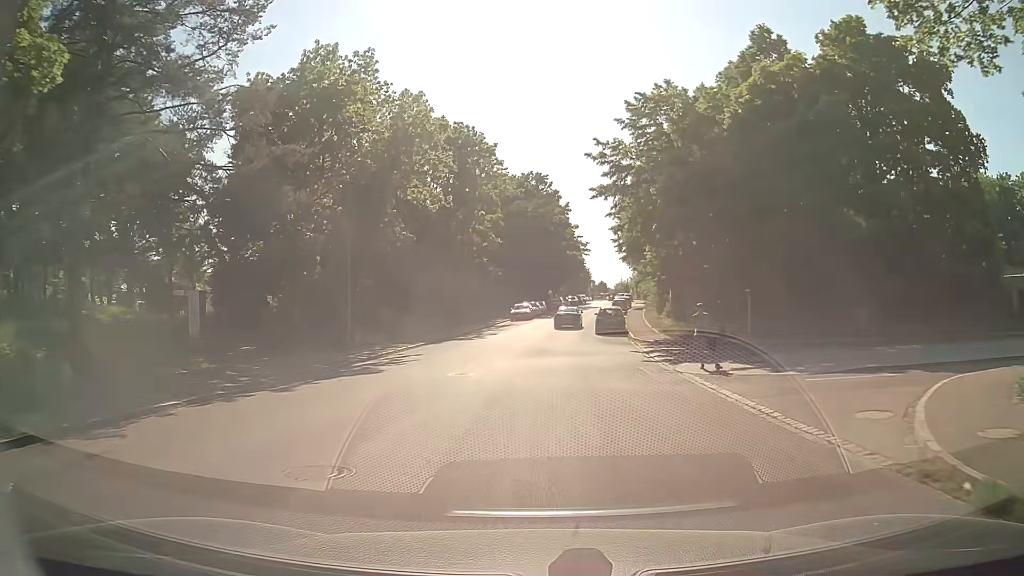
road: residential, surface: asphalt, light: Day
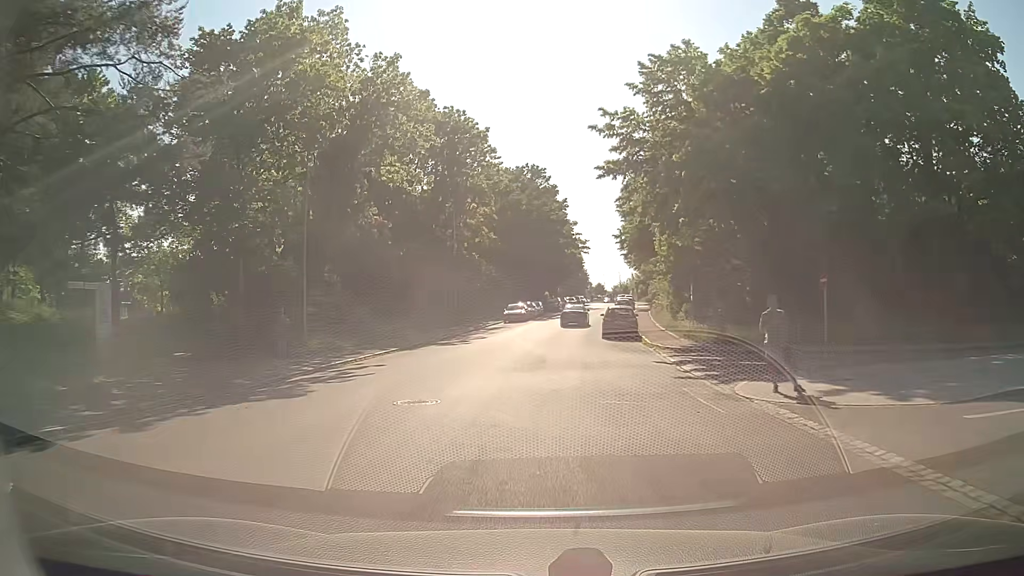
(-0.1, +6.1) m; -1°
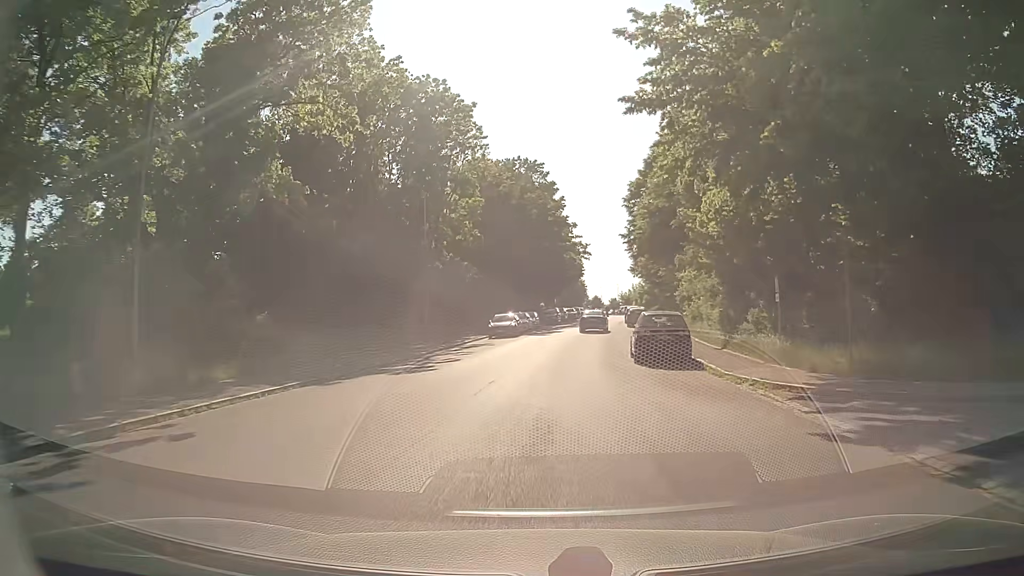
(0.0, +12.1) m; +1°
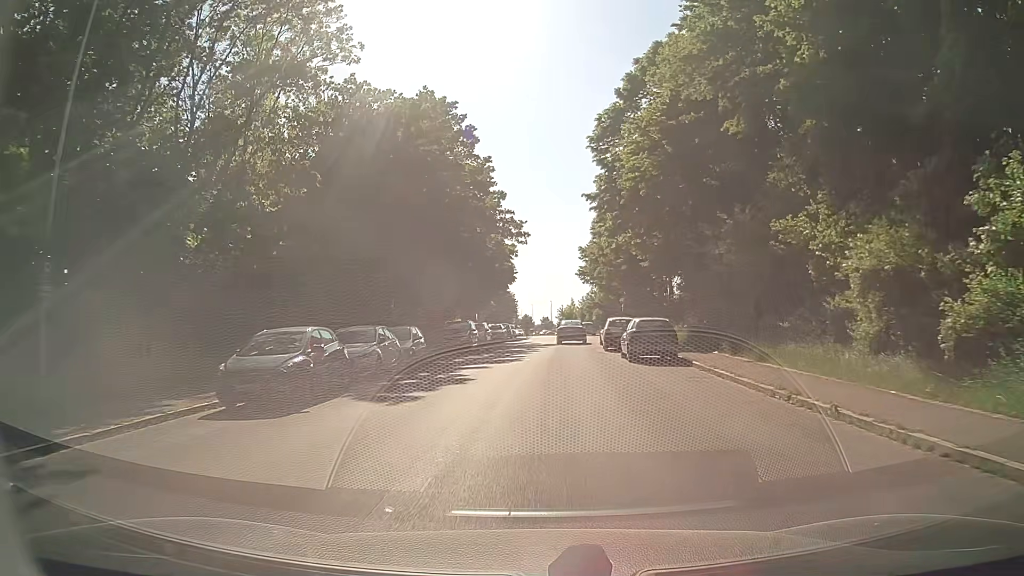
(+1.5, +30.3) m; +7°
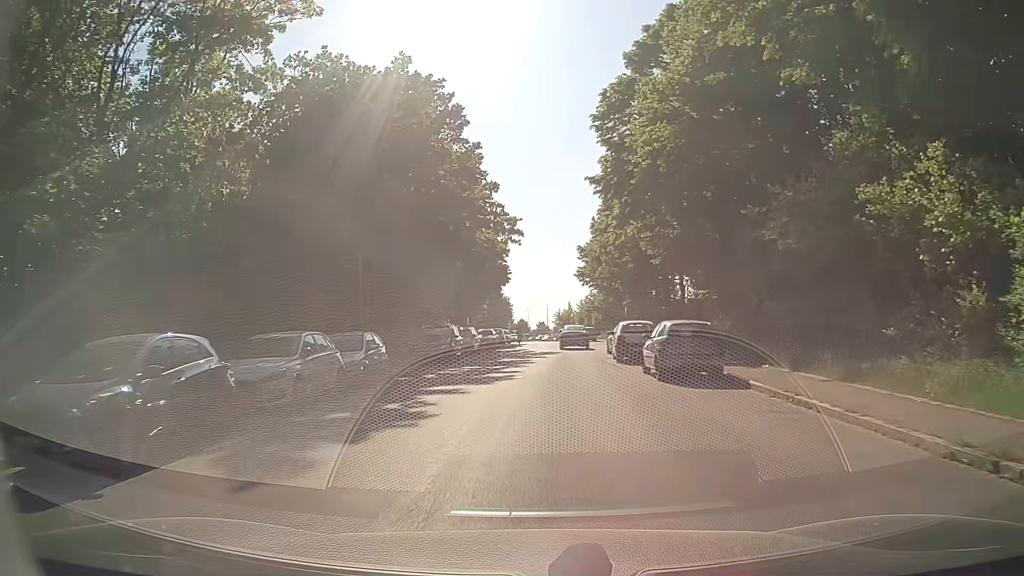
(-0.1, +5.9) m; 0°
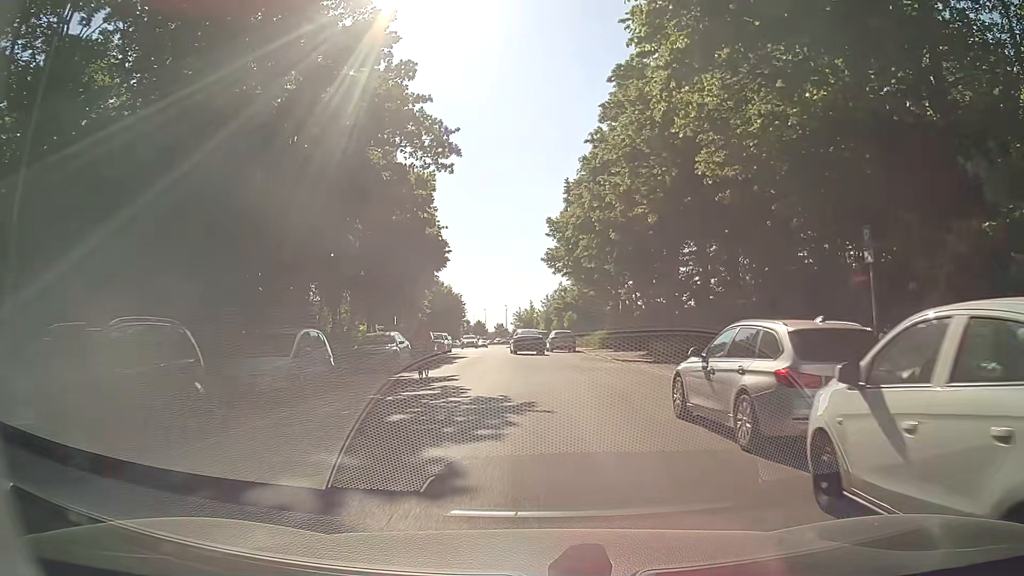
(+0.5, +22.0) m; +3°
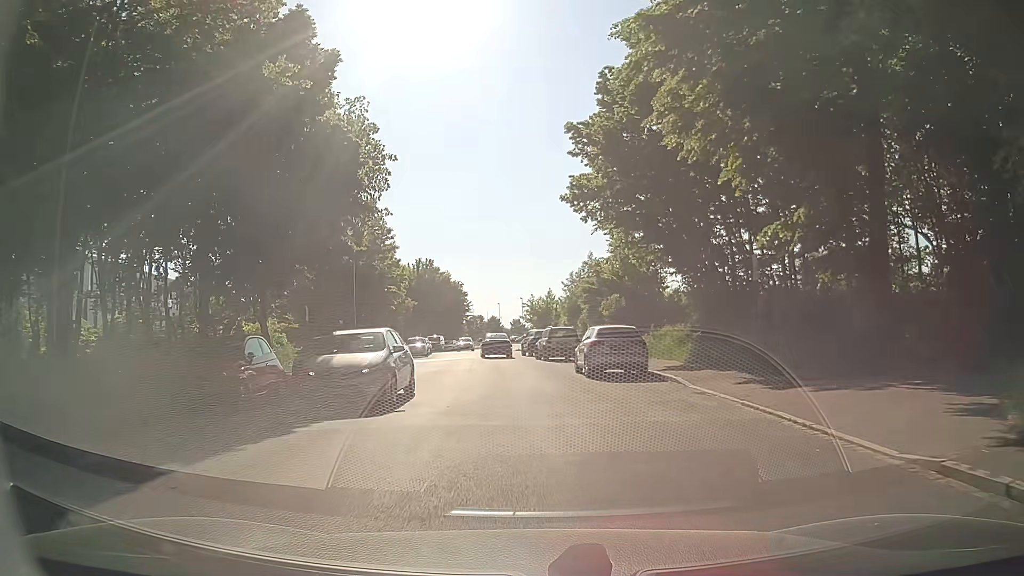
(+0.3, +26.2) m; 0°
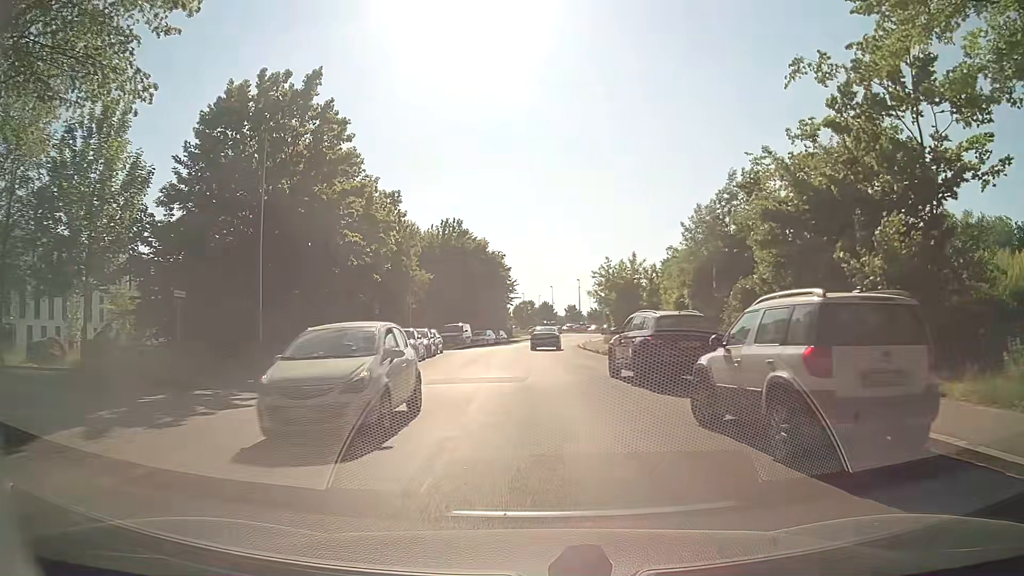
(-1.9, +26.4) m; -6°
(0, +10) (0, +20) (0, +30) (0, +40) (+1, +50) (+2, +60) (+3, +70) (+6, +80) (+8, +89) (+12, +99) m
